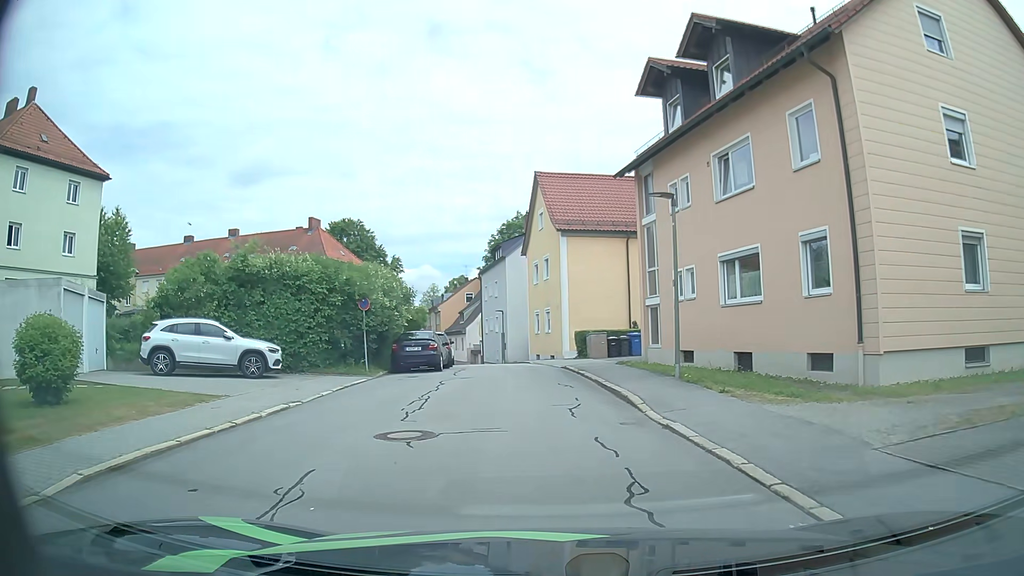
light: Day
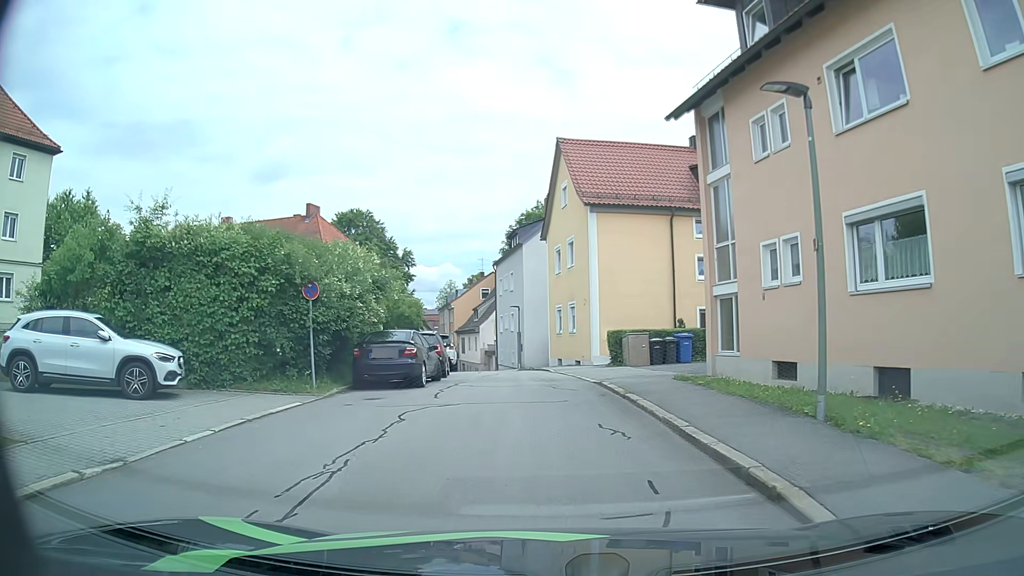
(-0.1, +6.9) m; -1°
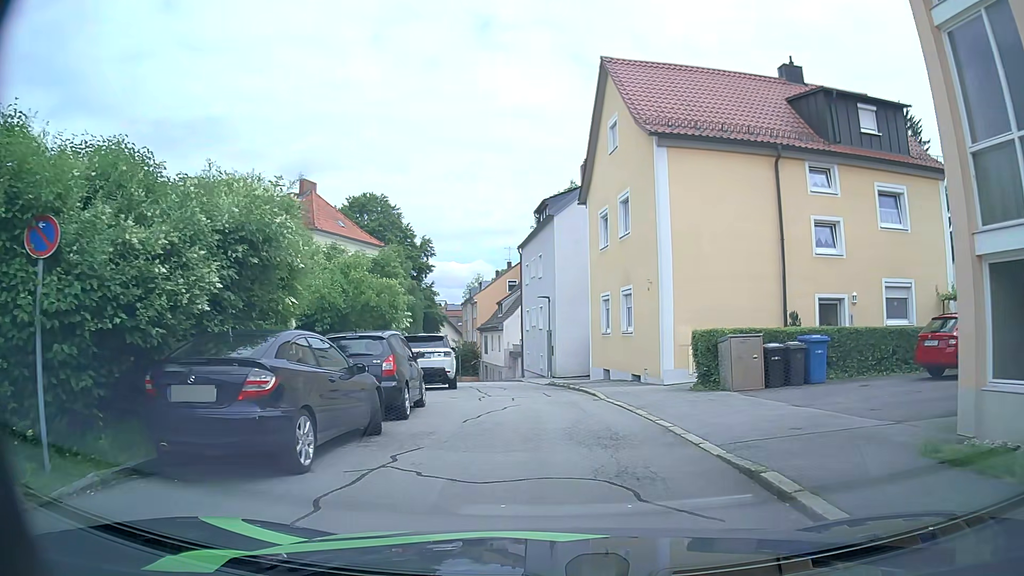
(-0.3, +9.8) m; -2°
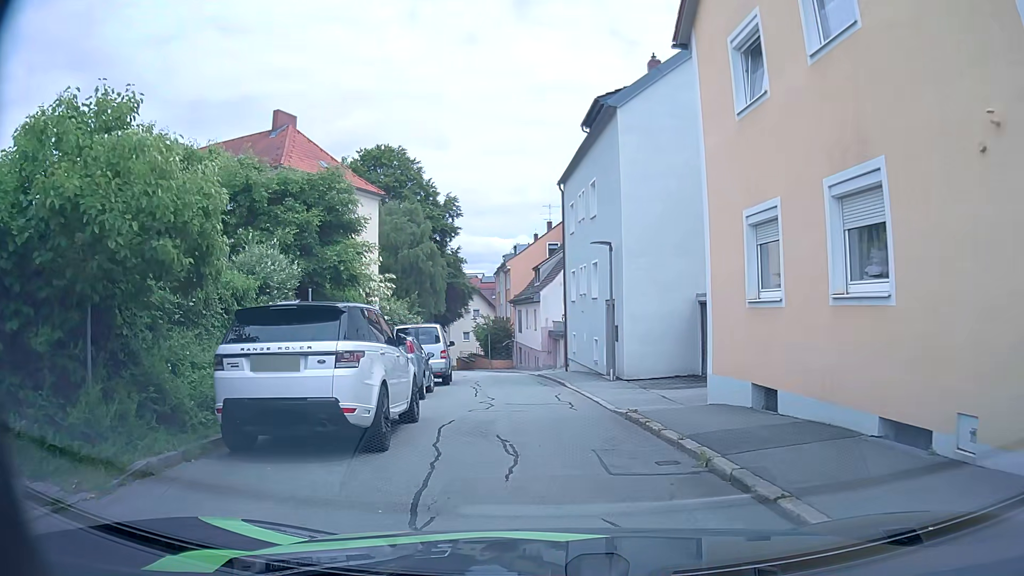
(-0.6, +13.3) m; -5°
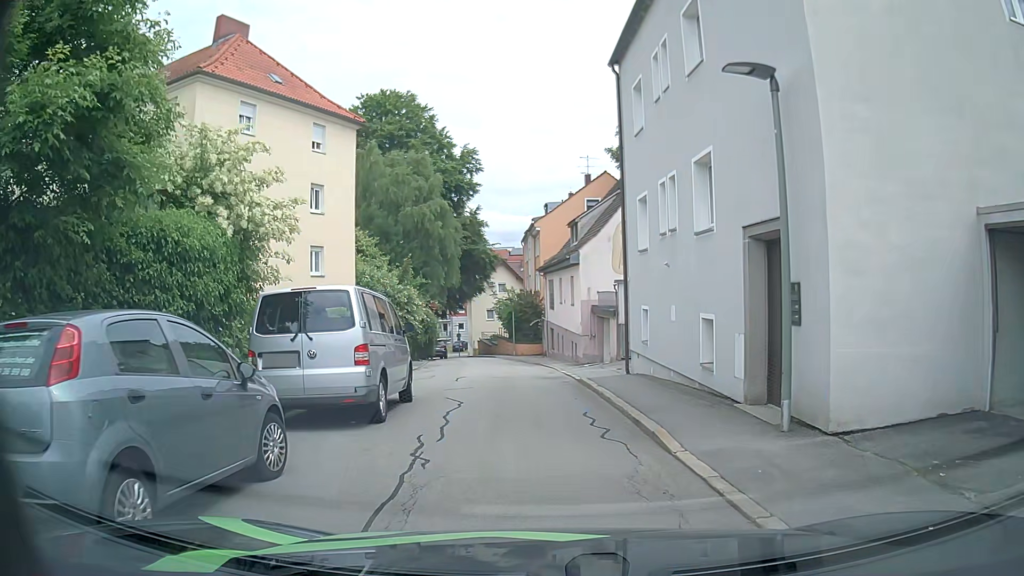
(-0.1, +12.4) m; -1°
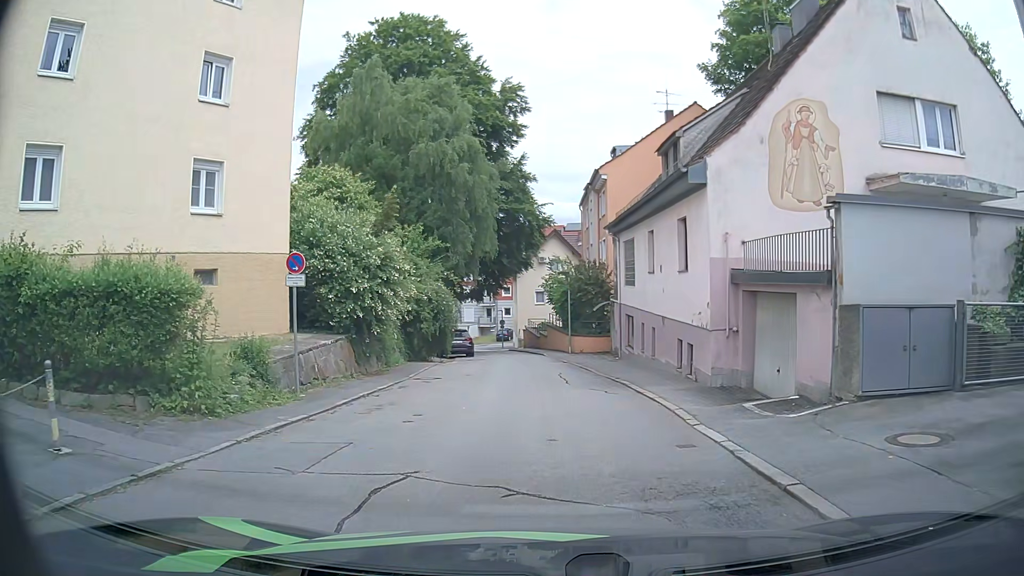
(-1.2, +14.4) m; -6°
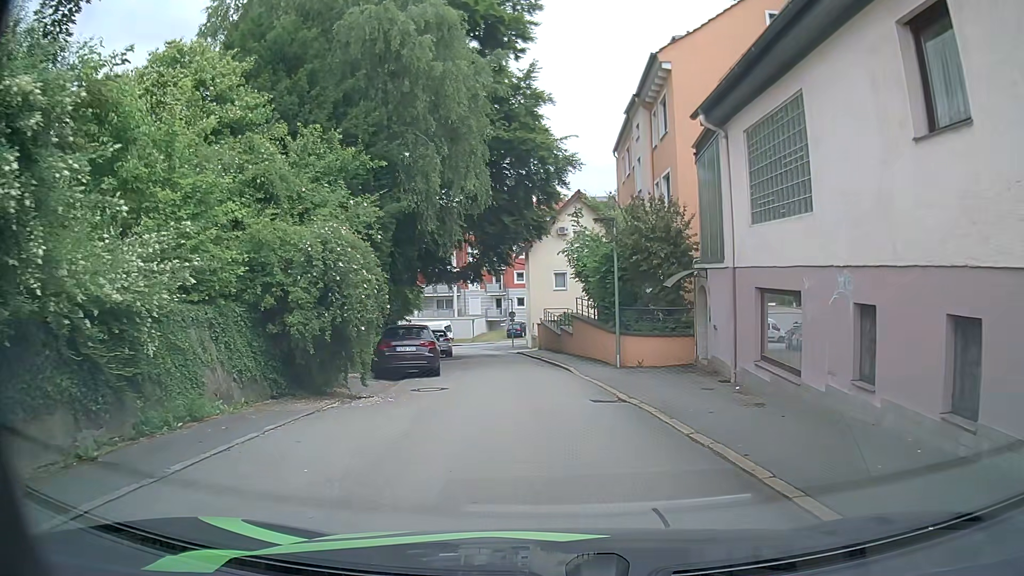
(-0.3, +15.6) m; -2°
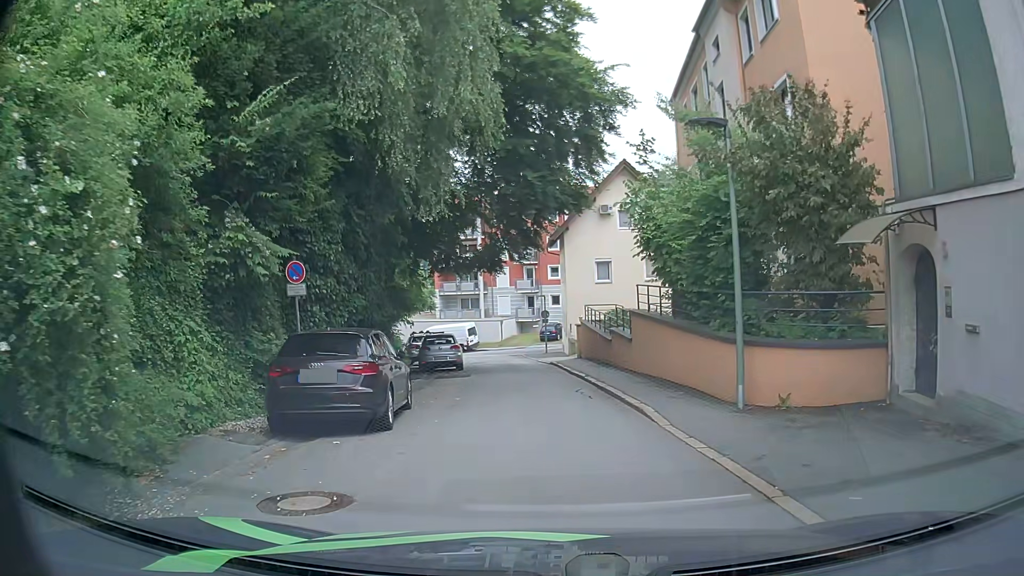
(-0.1, +8.9) m; -3°
